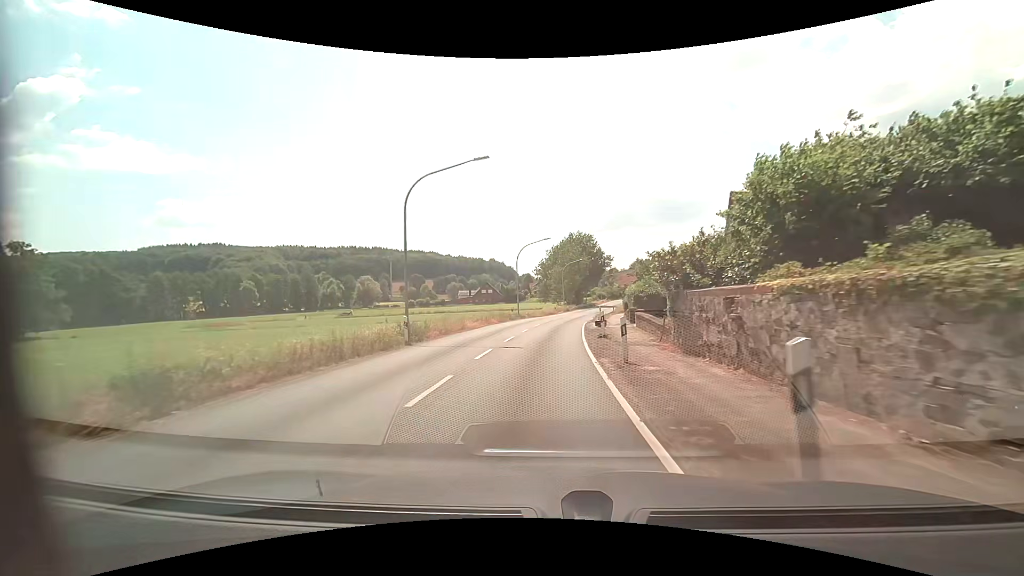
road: secondary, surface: asphalt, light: Day
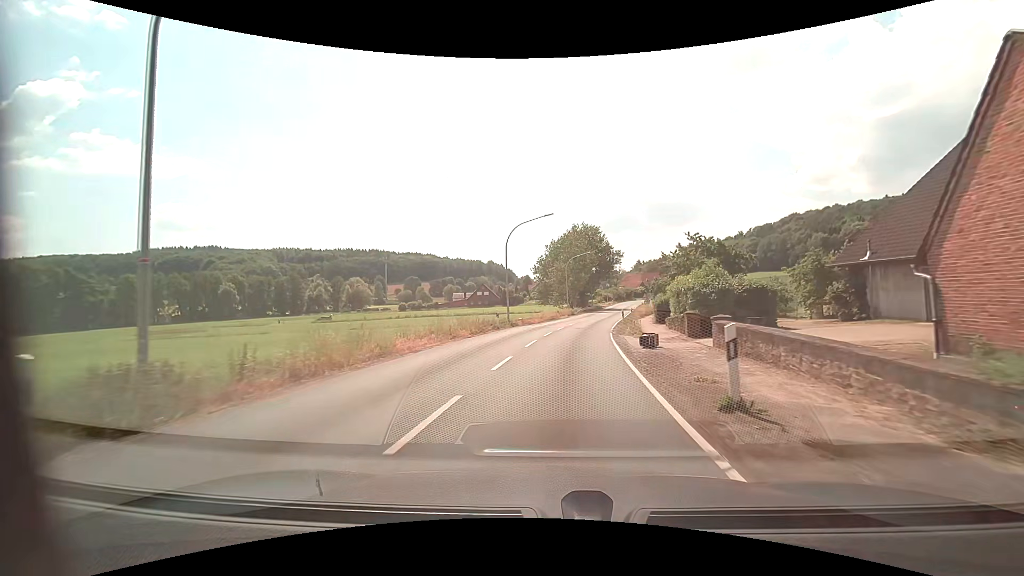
(-0.2, +13.8) m; 0°
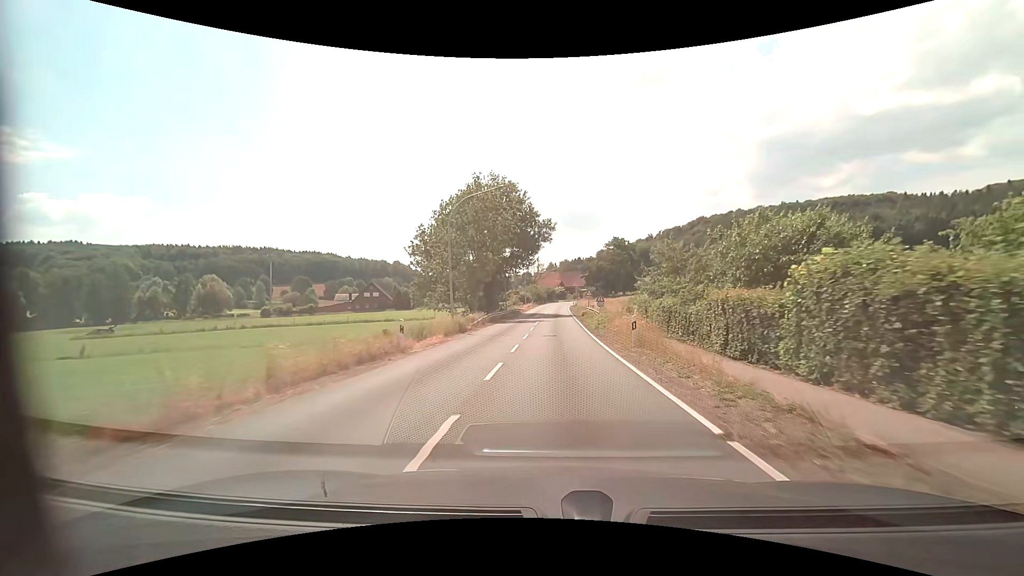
(+2.8, +36.5) m; +10°
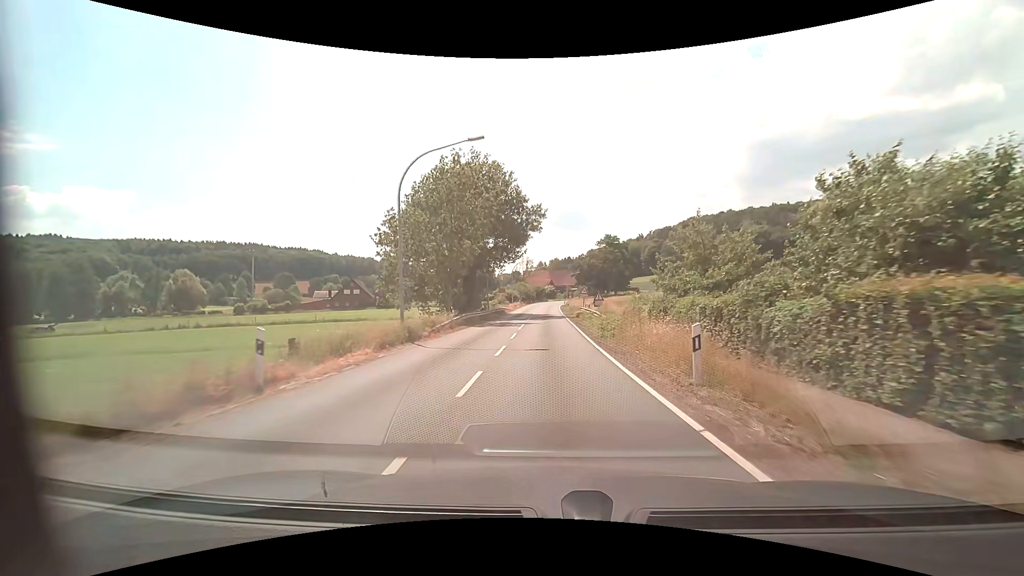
(+0.1, +7.7) m; +1°
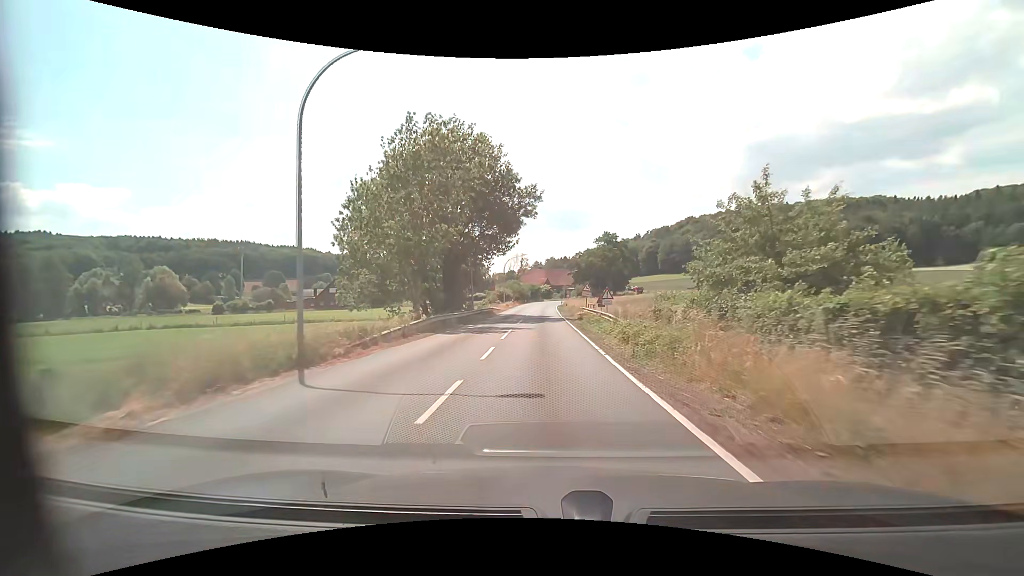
(+0.1, +7.9) m; +1°
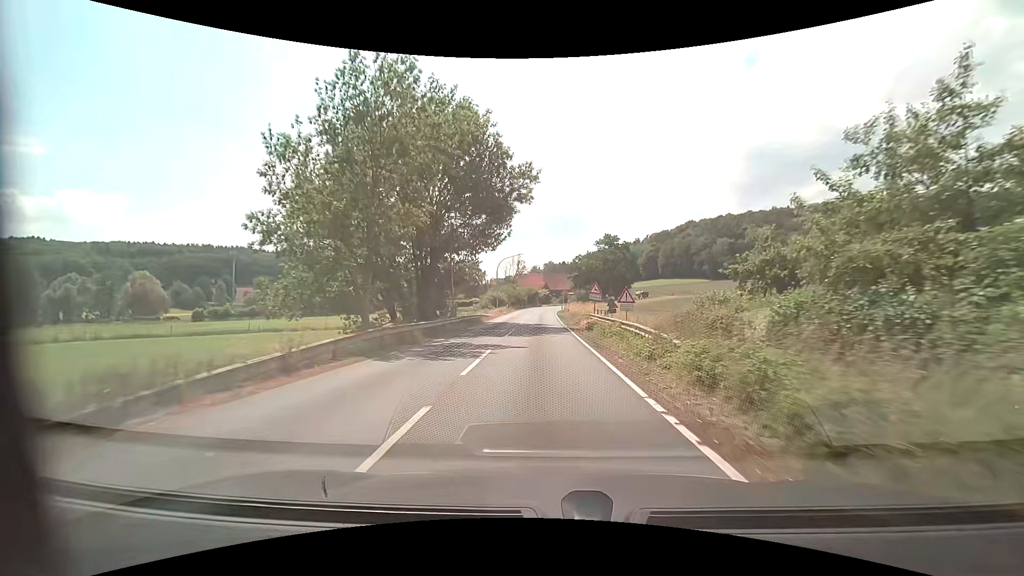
(0.0, +8.0) m; 0°
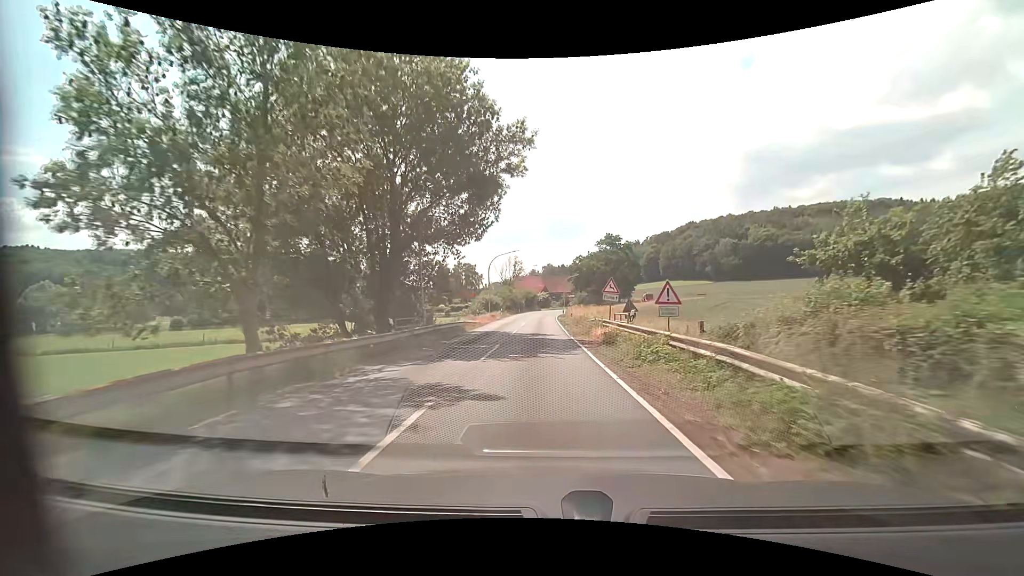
(0.0, +8.0) m; 0°
